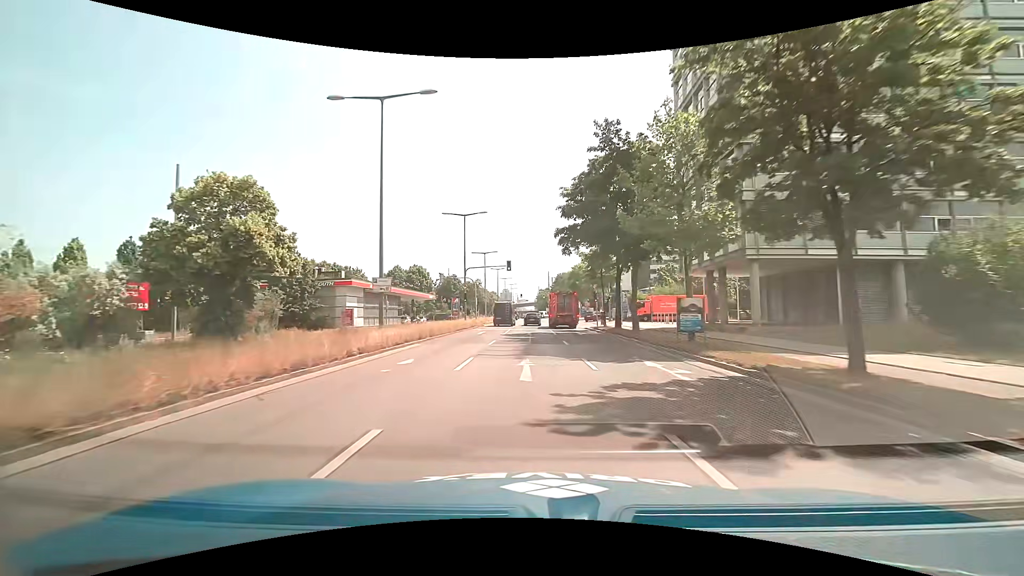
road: primary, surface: asphalt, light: Day
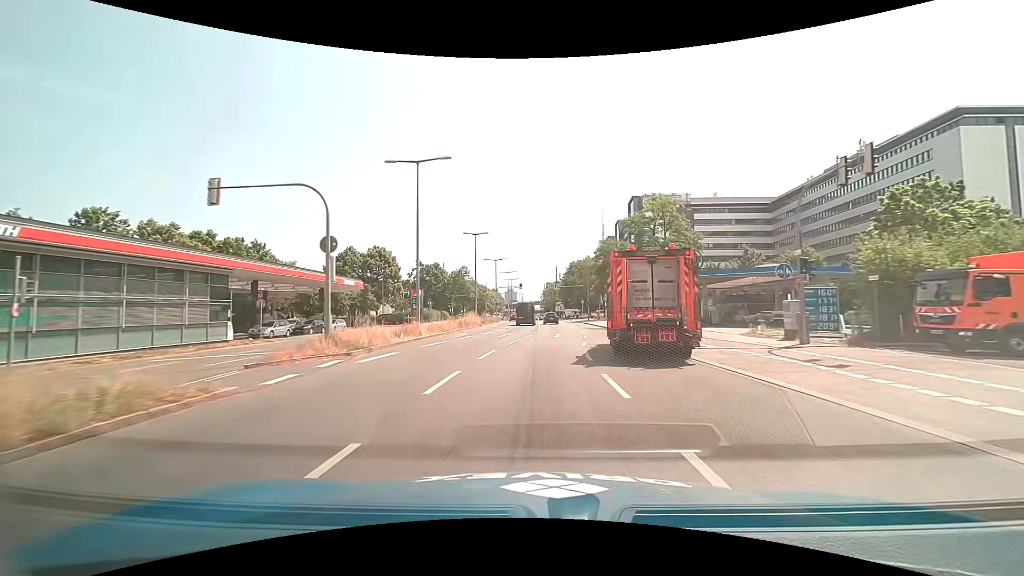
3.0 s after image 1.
(0.0, +45.0) m; 0°
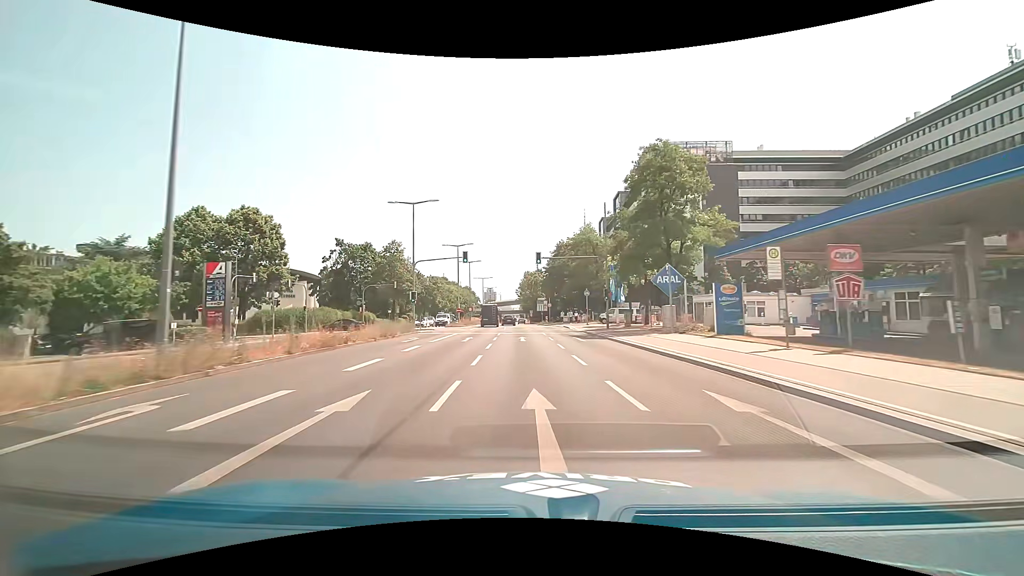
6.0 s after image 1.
(+1.5, +44.6) m; +2°
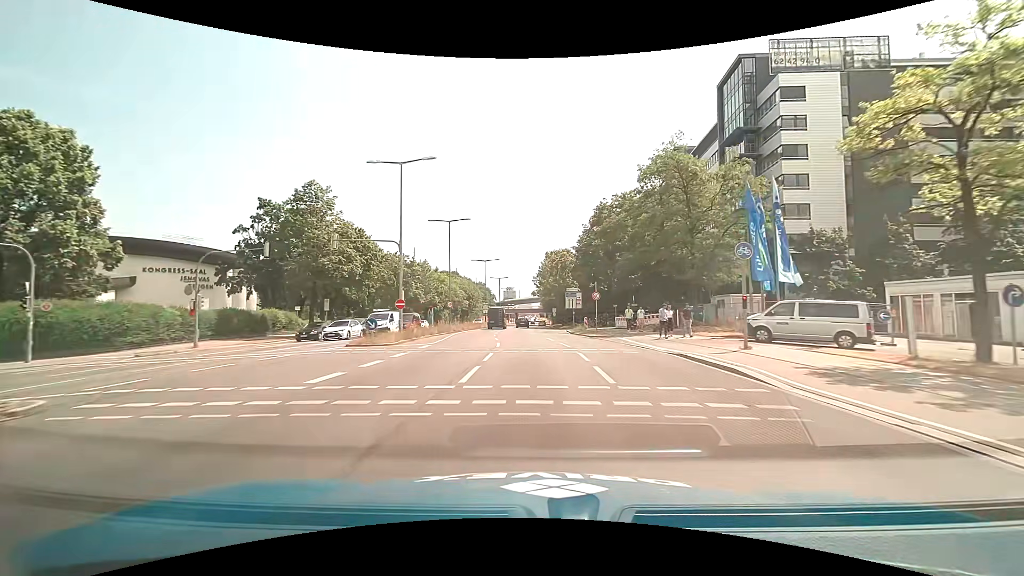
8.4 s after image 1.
(-0.9, +36.1) m; -2°
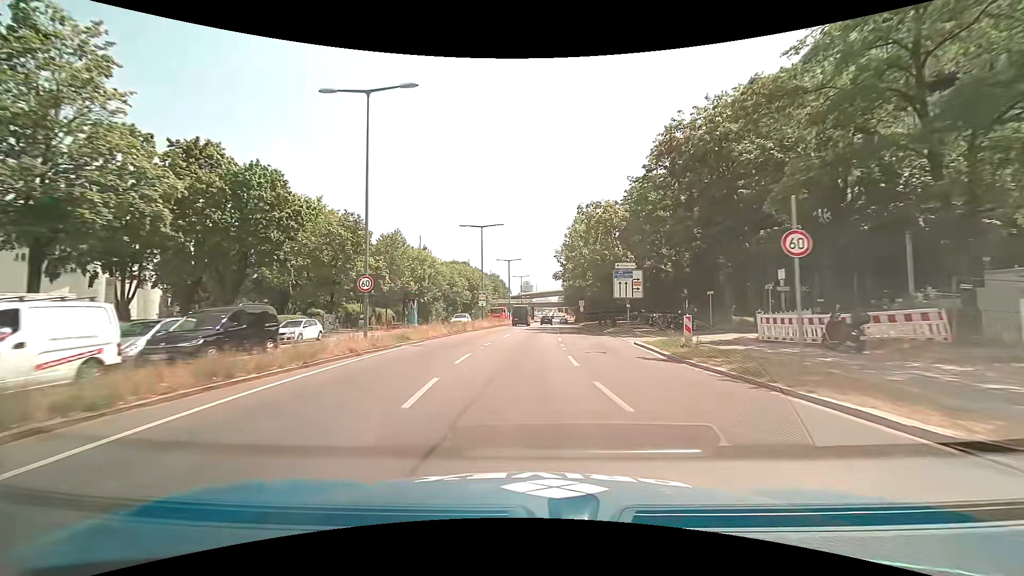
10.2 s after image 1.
(-0.6, +27.0) m; -2°
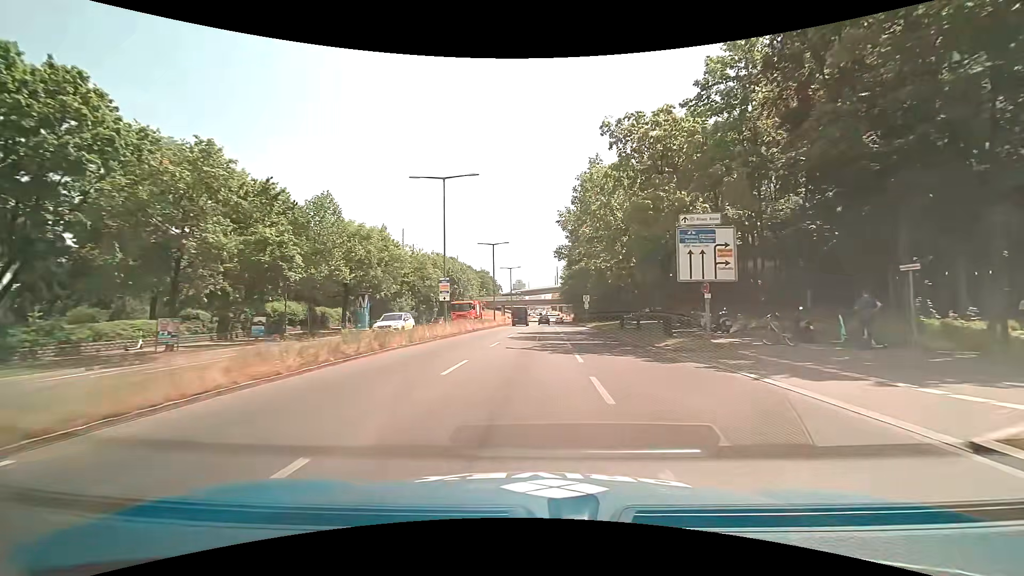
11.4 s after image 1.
(0.0, +18.1) m; 0°
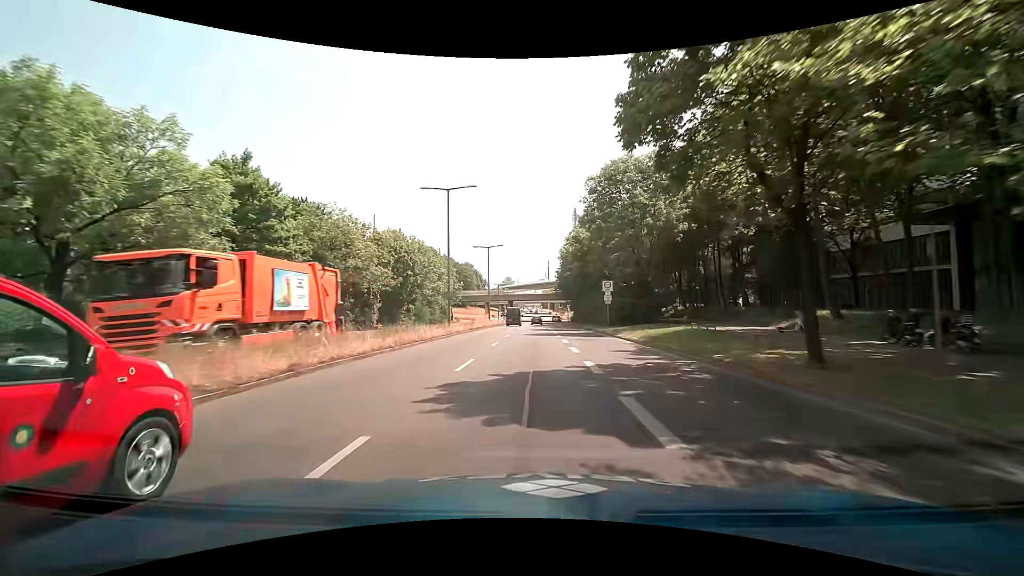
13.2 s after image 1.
(+0.4, +27.3) m; +1°
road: trunk
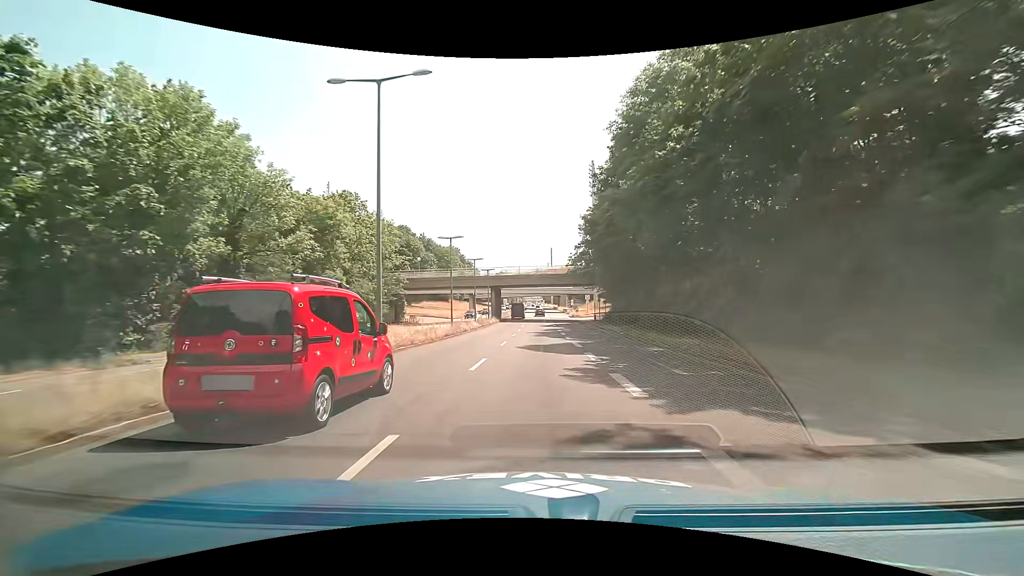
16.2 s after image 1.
(0.0, +46.7) m; -1°
(0, +10) (0, +20) (+1, +30) (+1, +40) (+1, +50) (+1, +60) (+2, +70) (+2, +80) (+2, +90) (+3, +100) m
